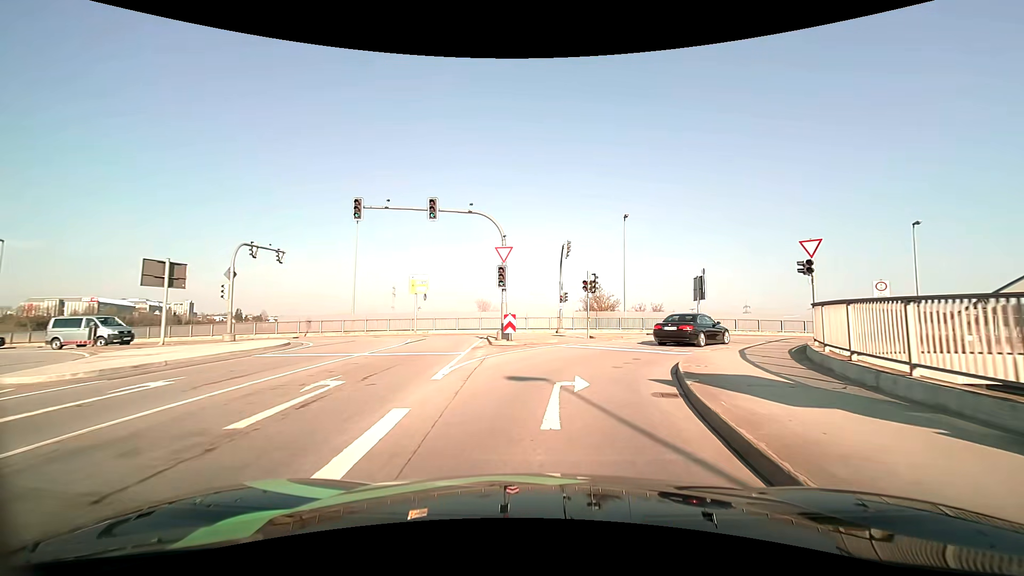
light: Day
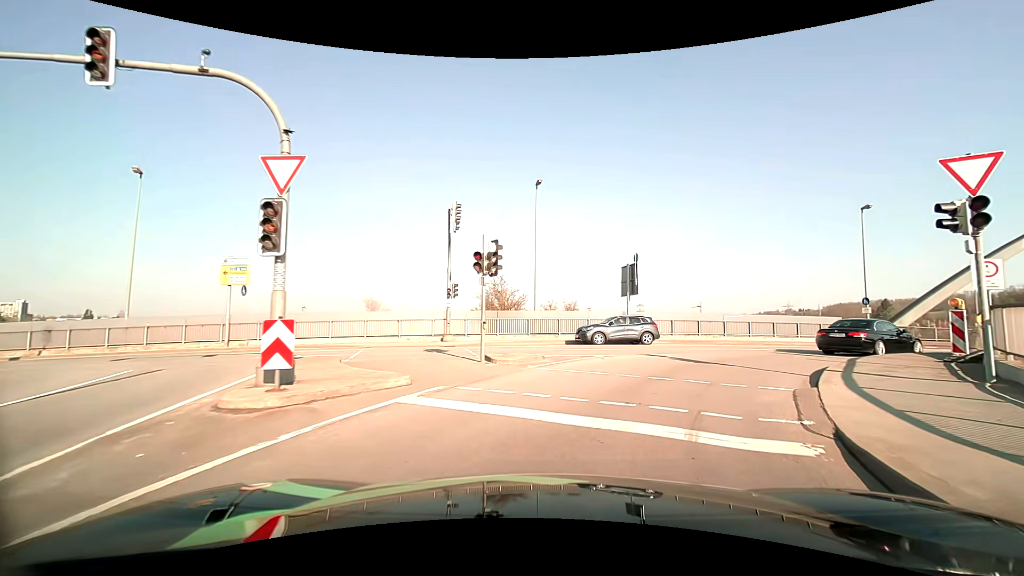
(+0.9, +12.0) m; +11°
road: primary_link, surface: asphalt
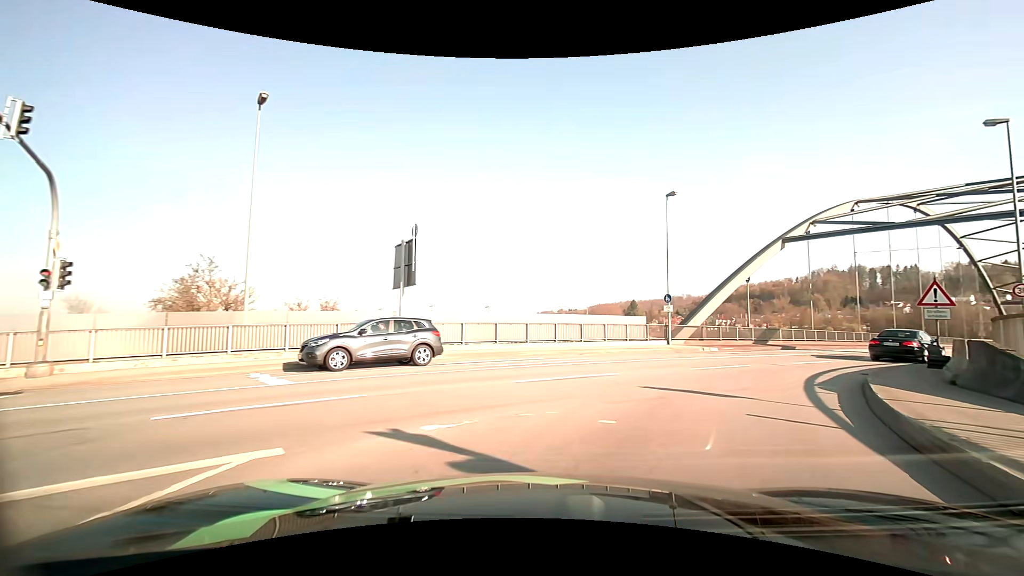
(+2.0, +11.0) m; +23°
